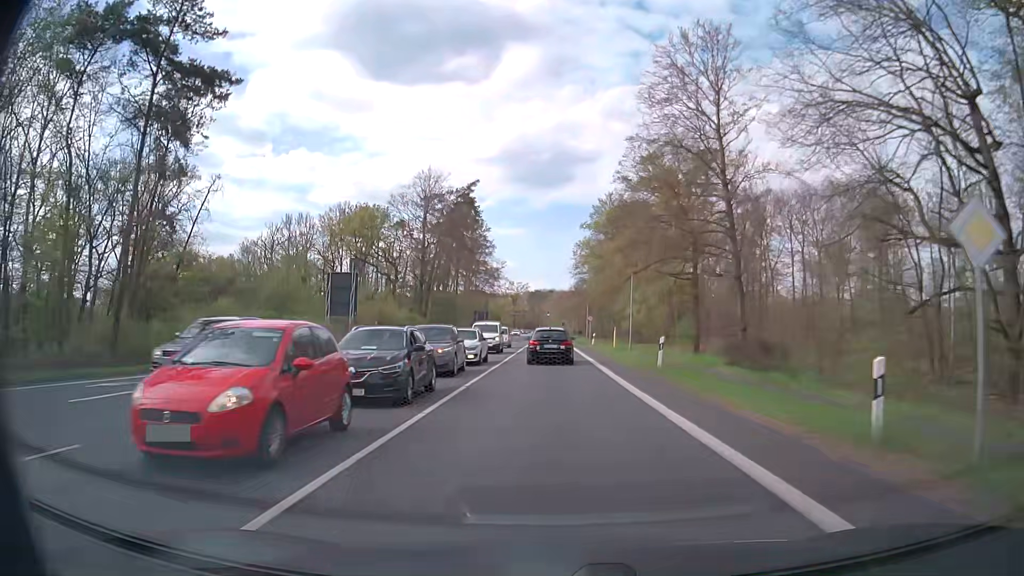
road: primary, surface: asphalt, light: Day
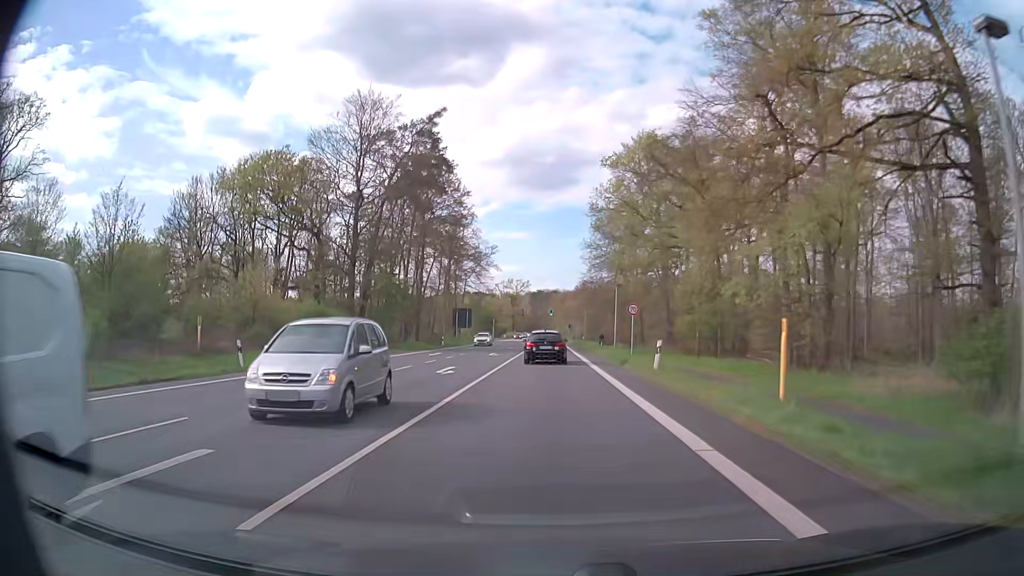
(0.0, +33.6) m; -1°
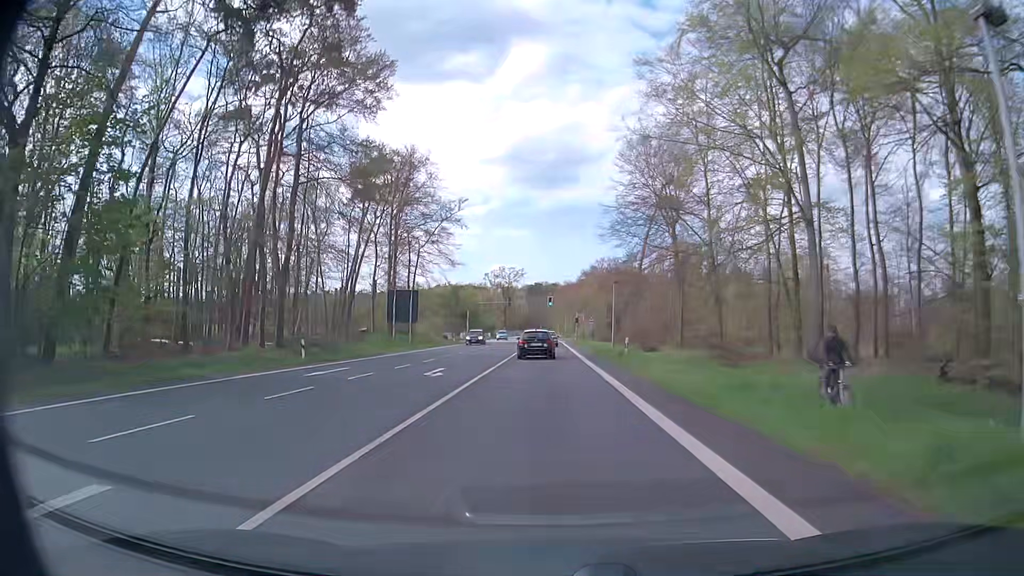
(0.0, +42.2) m; 0°
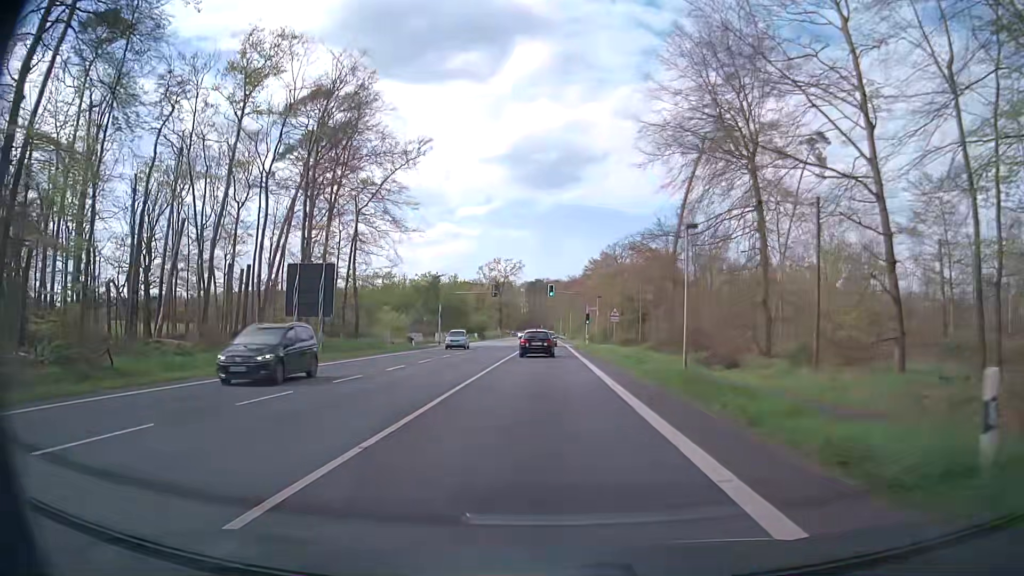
(0.0, +25.6) m; 0°
(0, +10) (0, +20) (0, +30) (0, +40) (0, +50) (0, +60) (-1, +70) (-1, +80) (-1, +90) (-1, +100) m
